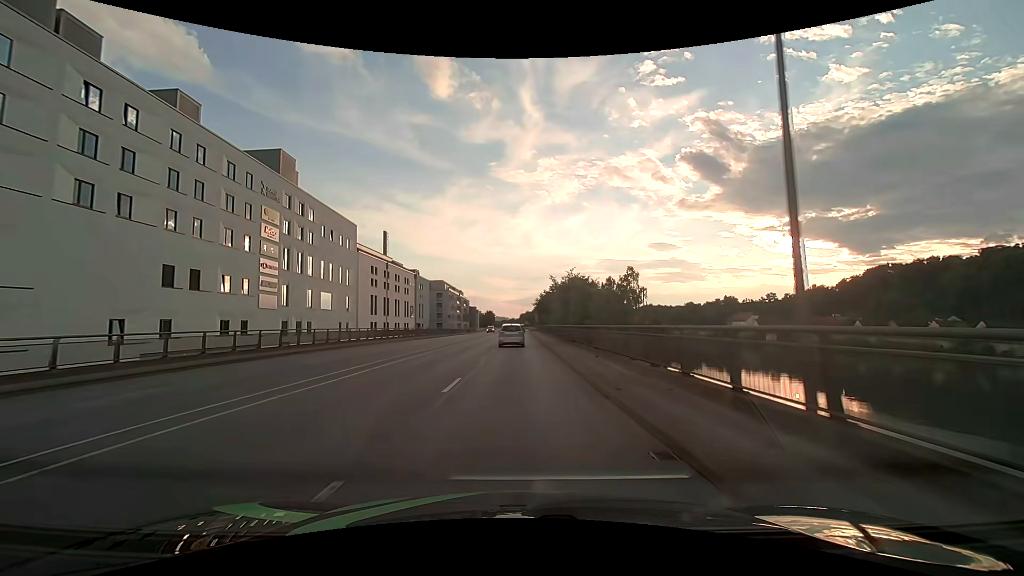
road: primary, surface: asphalt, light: Day
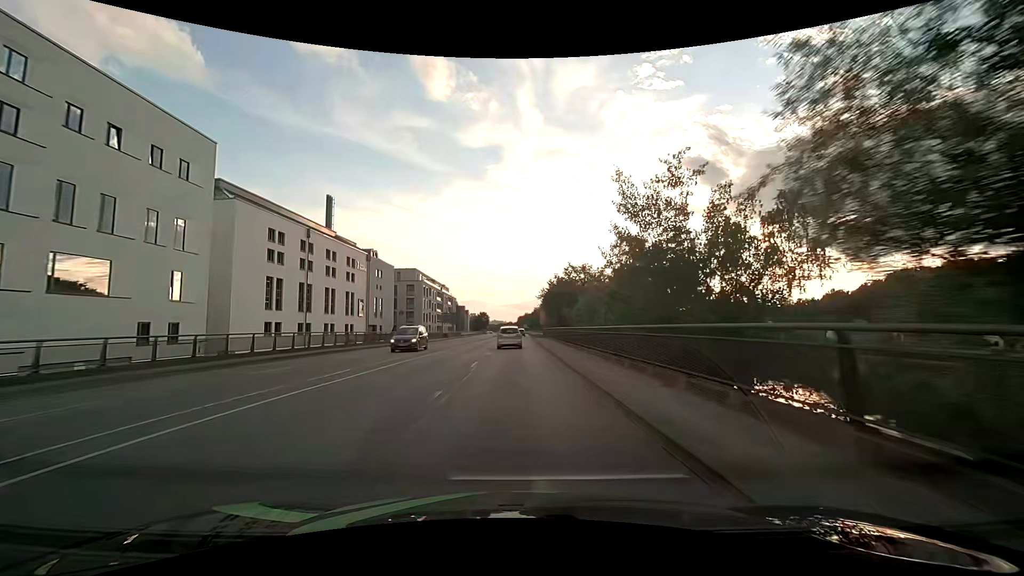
(+0.1, +38.4) m; +1°
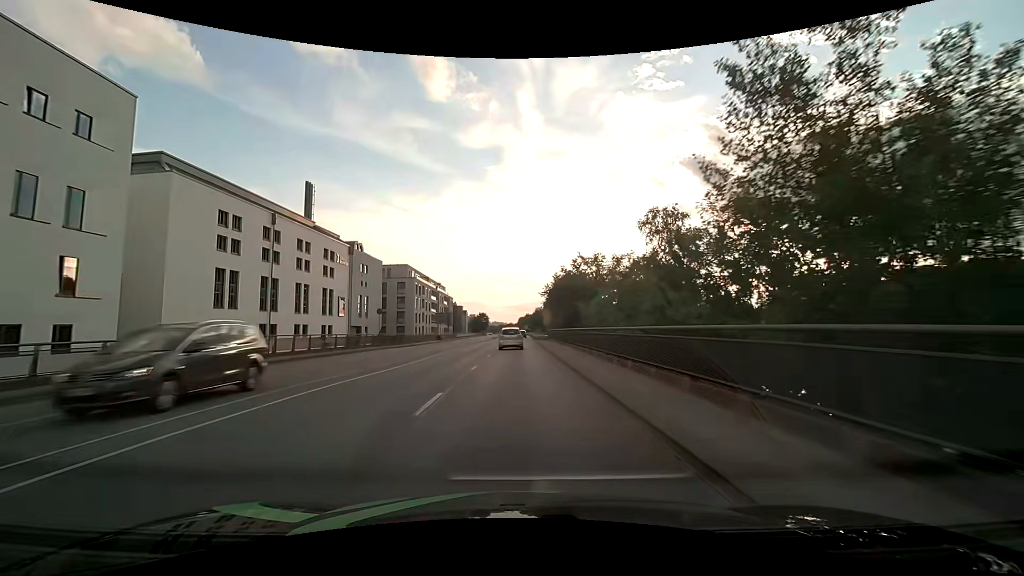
(-0.1, +9.6) m; -1°
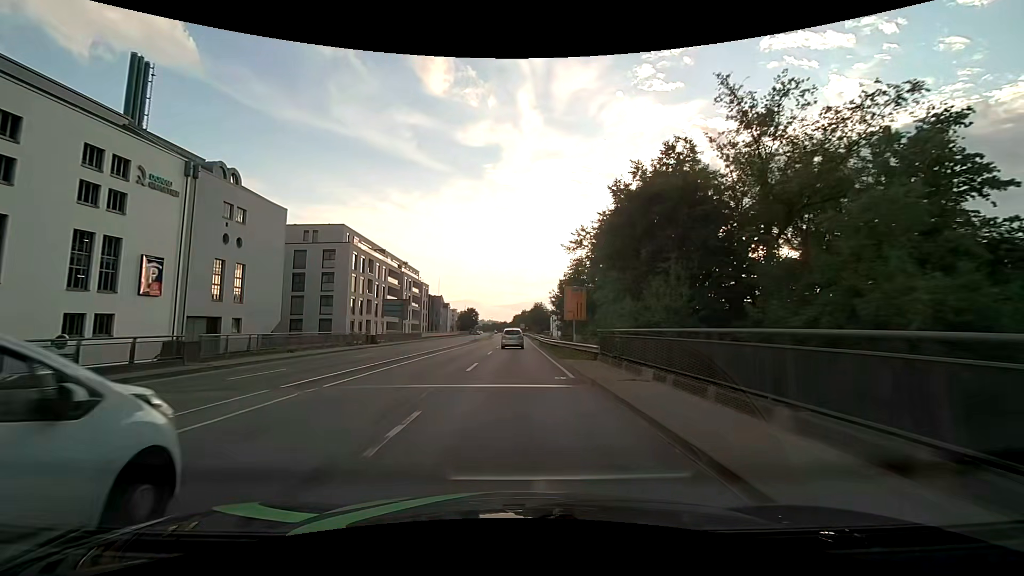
(+0.3, +38.4) m; +1°
(0, +10) (0, +20) (0, +30) (0, +40) (0, +50) (0, +60) (0, +70) (0, +80) (0, +90) (0, +100) m
